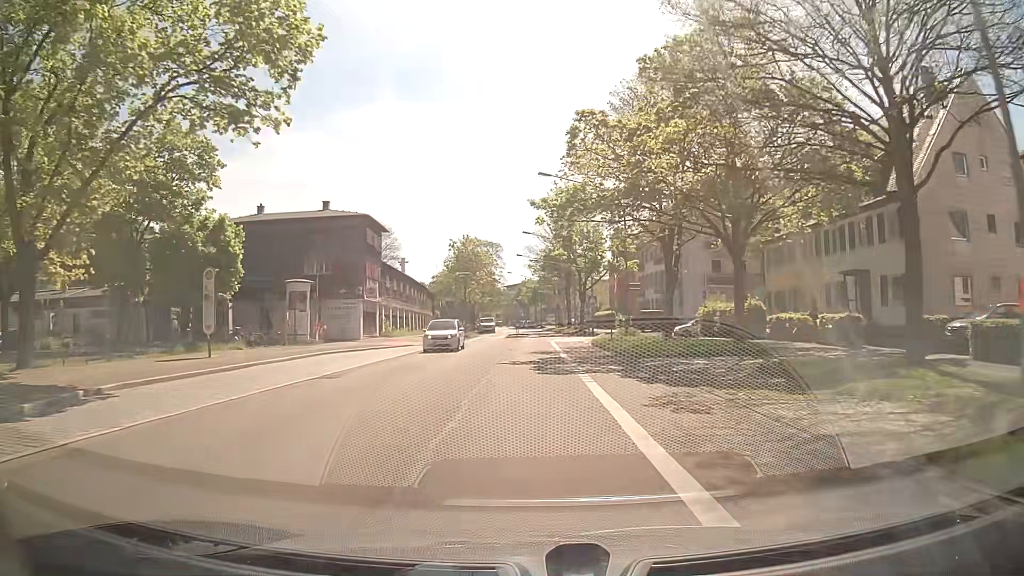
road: secondary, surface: asphalt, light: Day
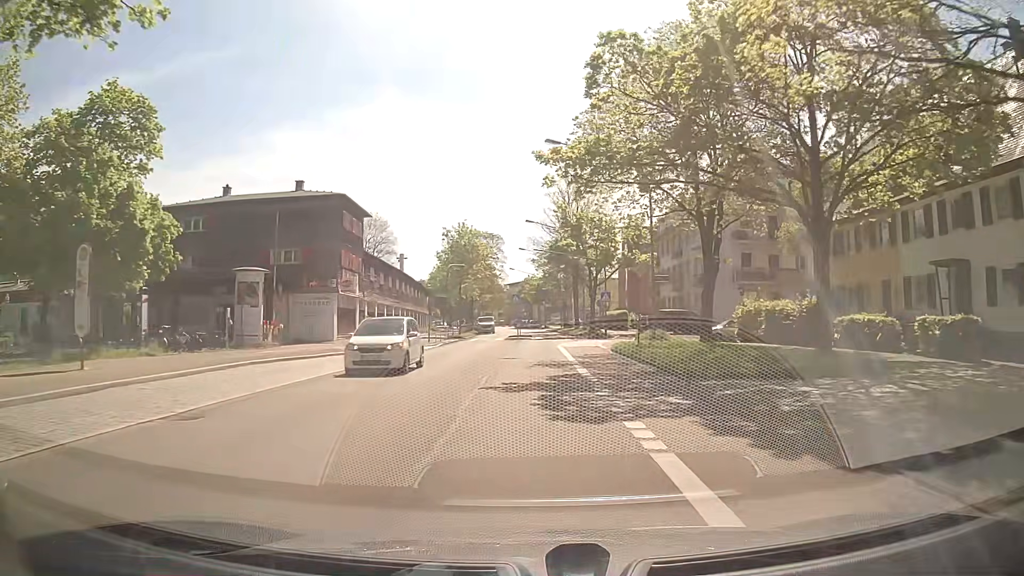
(0.0, +7.6) m; 0°
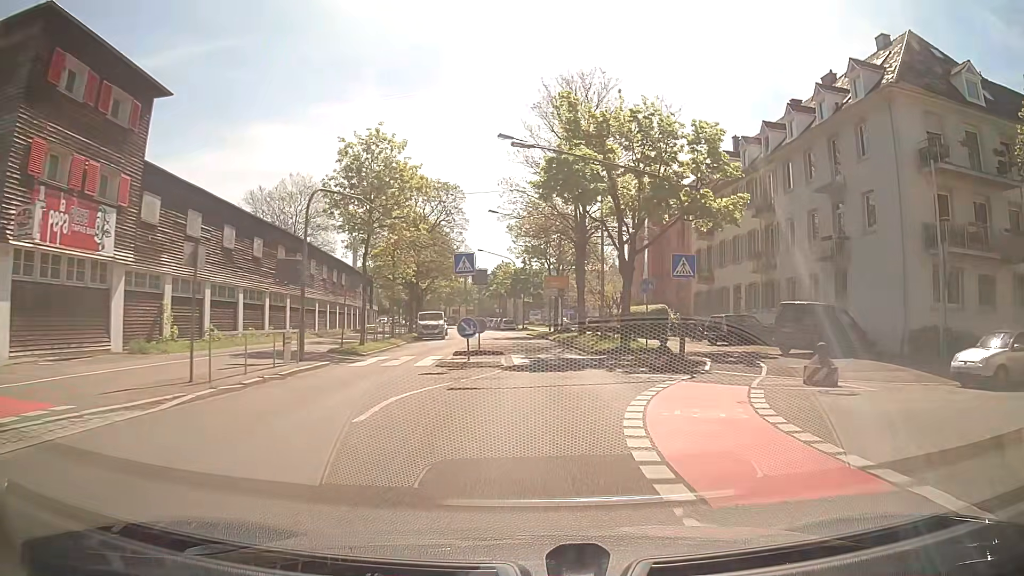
(0.0, +28.8) m; +1°
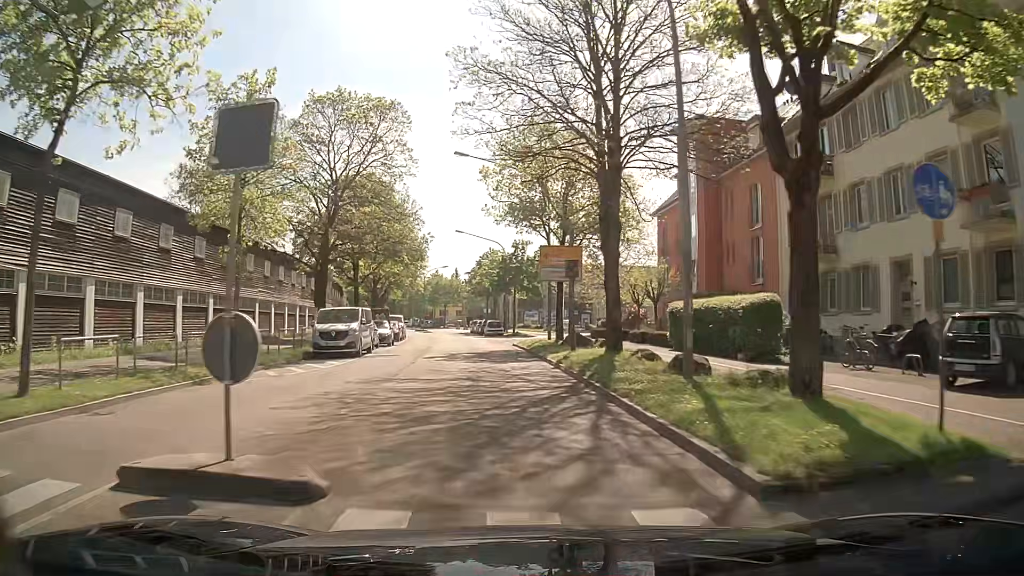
(+0.7, +20.7) m; +1°
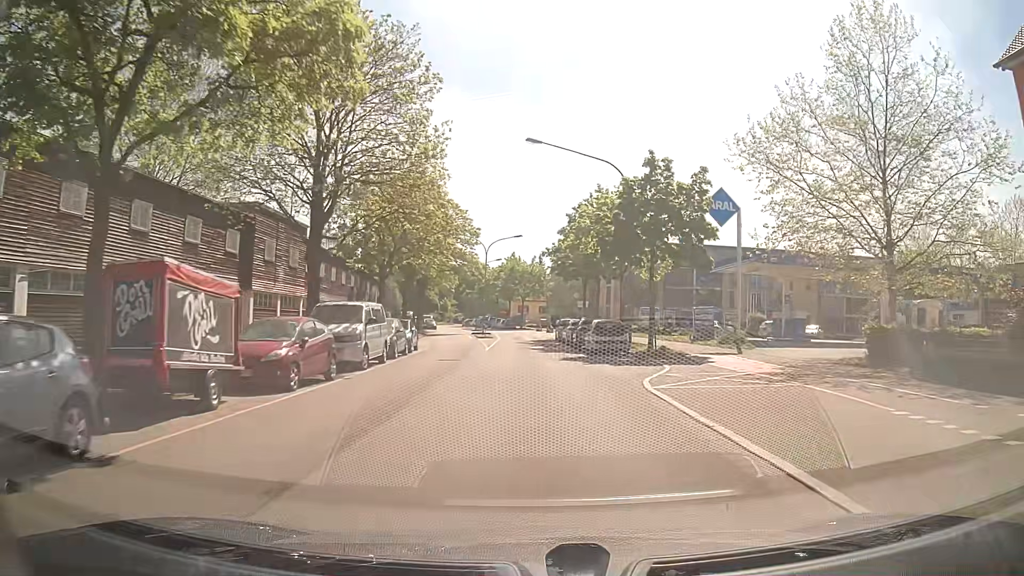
(-2.8, +34.8) m; -8°
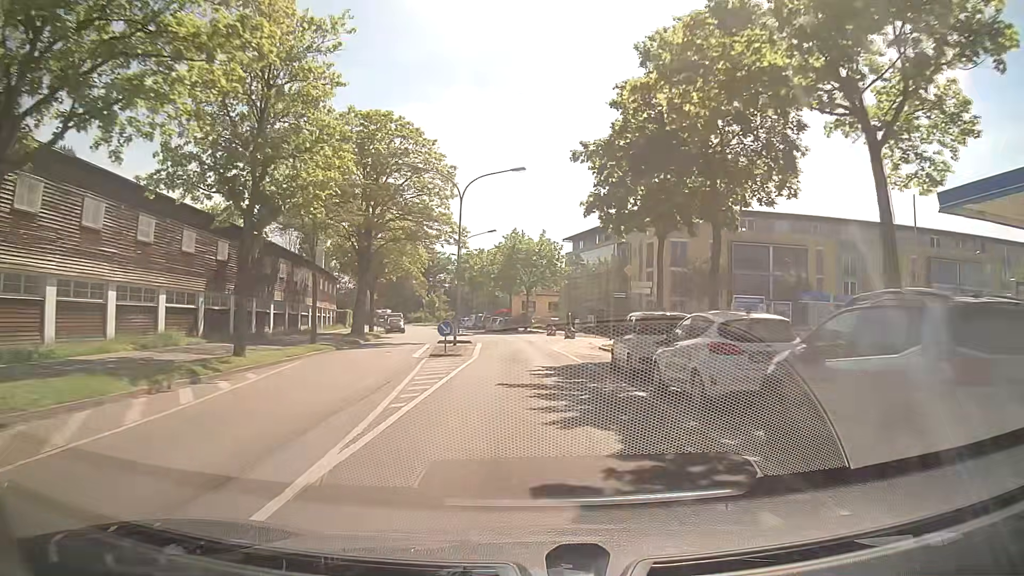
(+0.2, +28.8) m; -1°
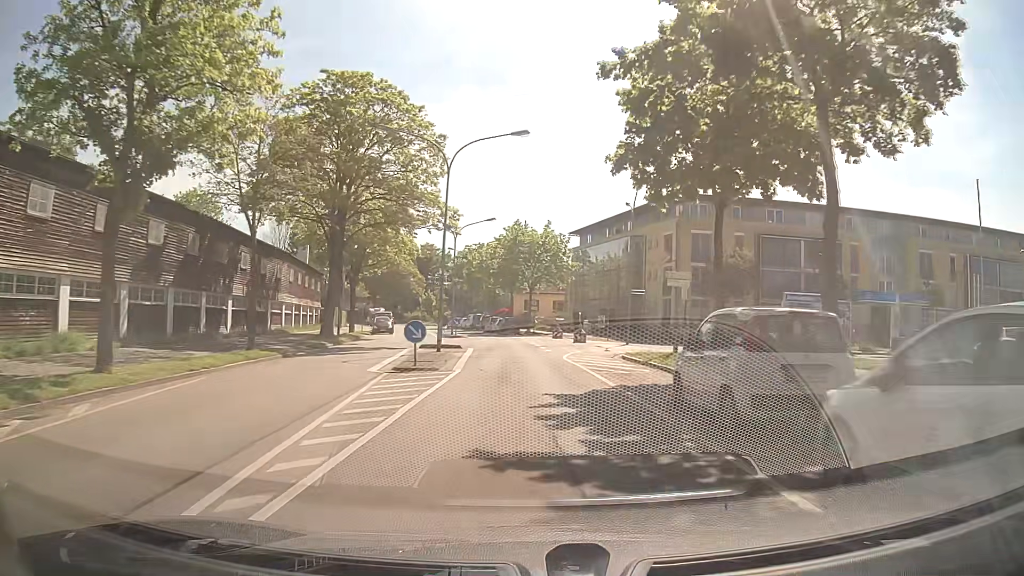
(+0.1, +7.3) m; 0°
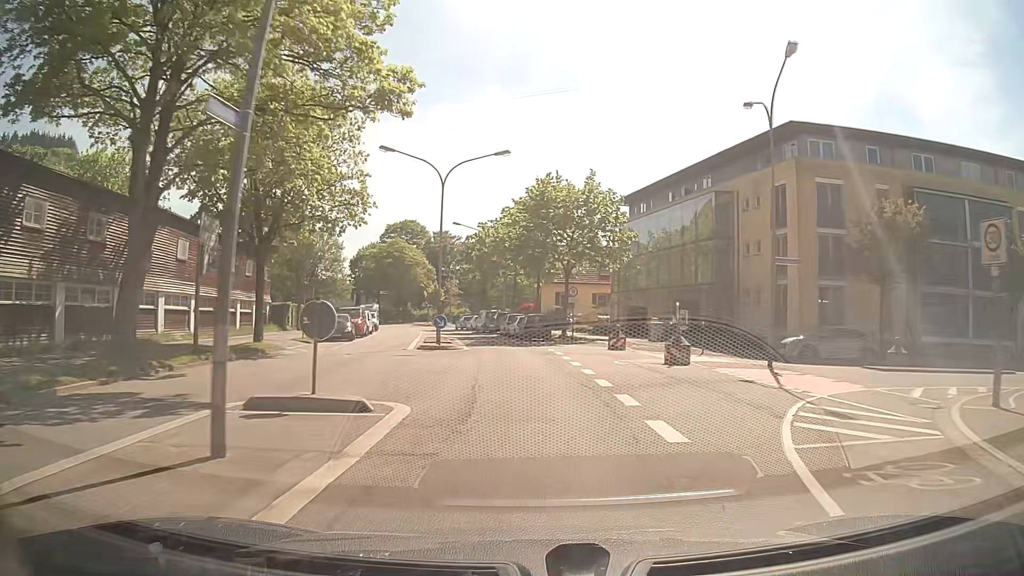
(-0.5, +22.1) m; -2°
(0, +10) (-1, +20) (-1, +30) (-3, +40) (-4, +50) (-6, +60) (-9, +69) (-12, +79) (-15, +88) (-19, +97) m
